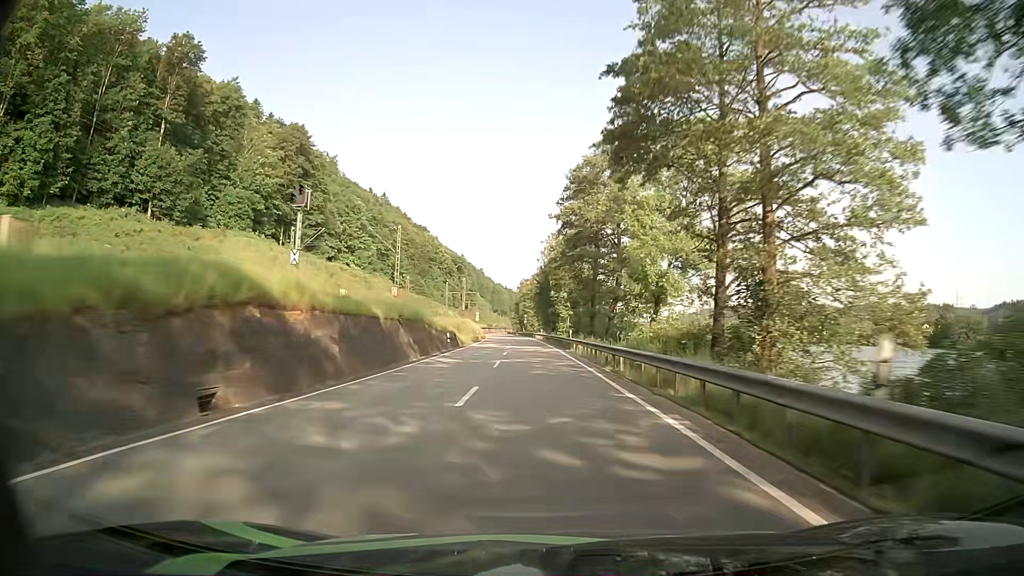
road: primary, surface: asphalt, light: Day
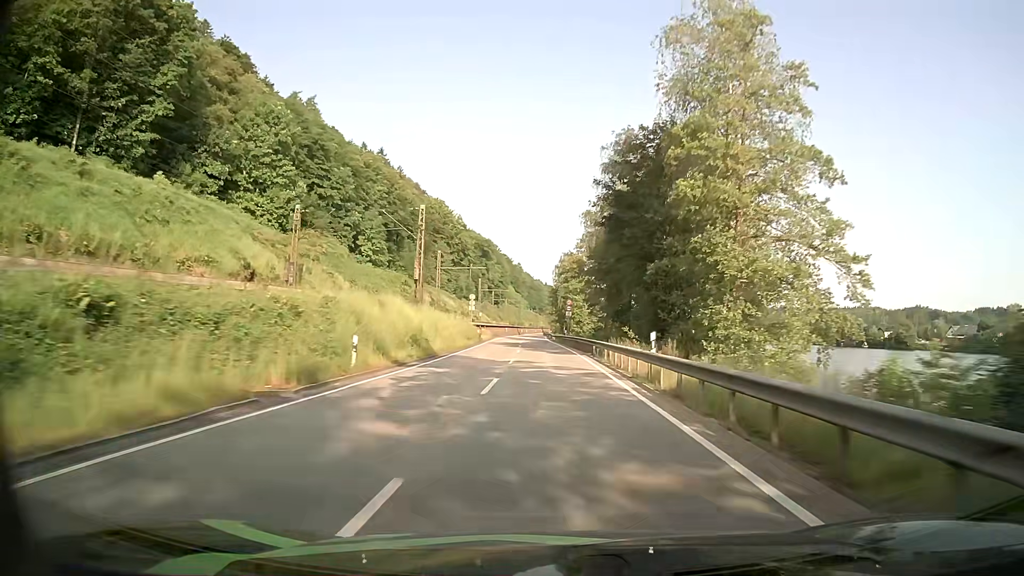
(-2.5, +69.8) m; -4°
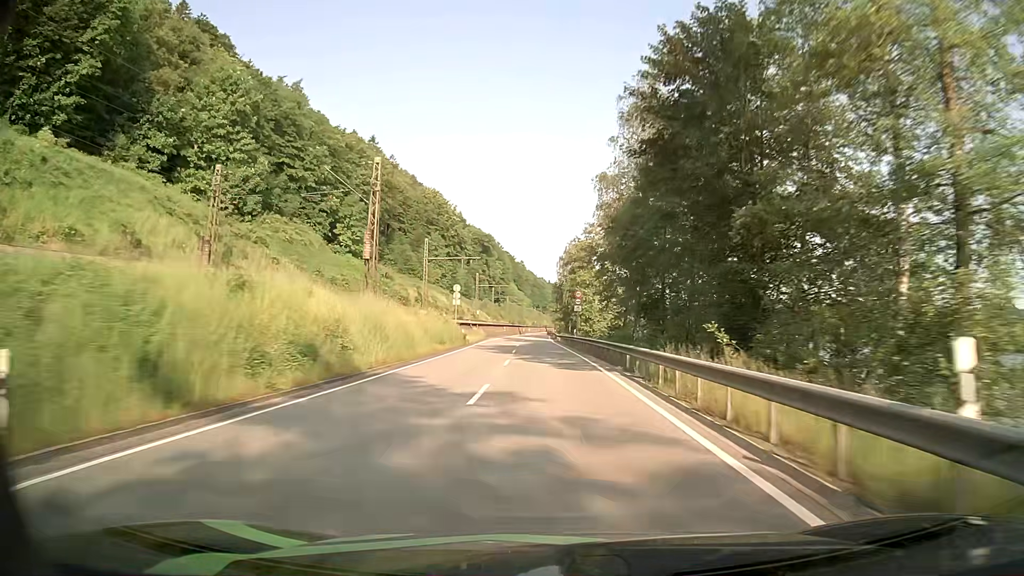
(0.0, +14.1) m; 0°
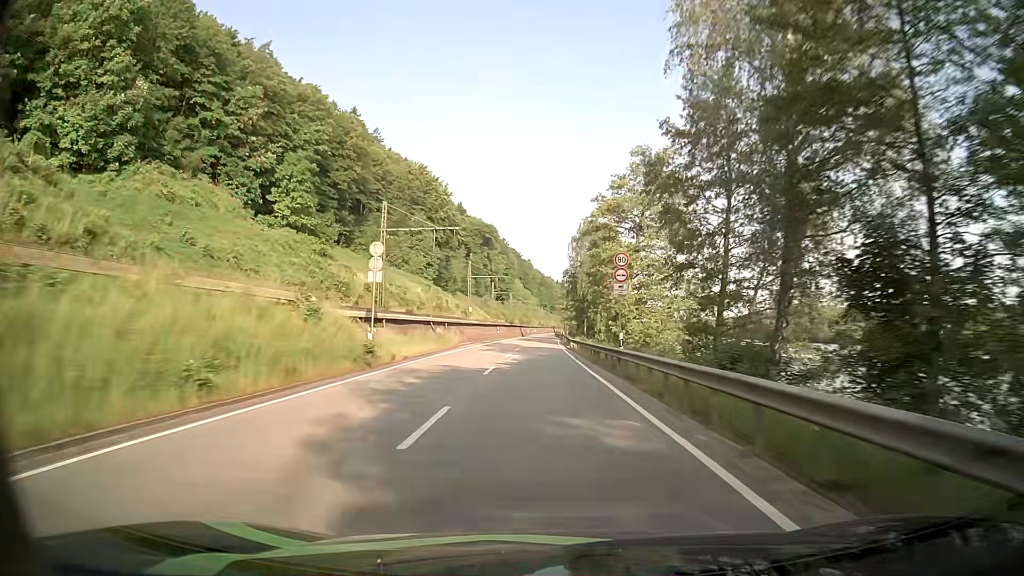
(-0.1, +28.2) m; -1°
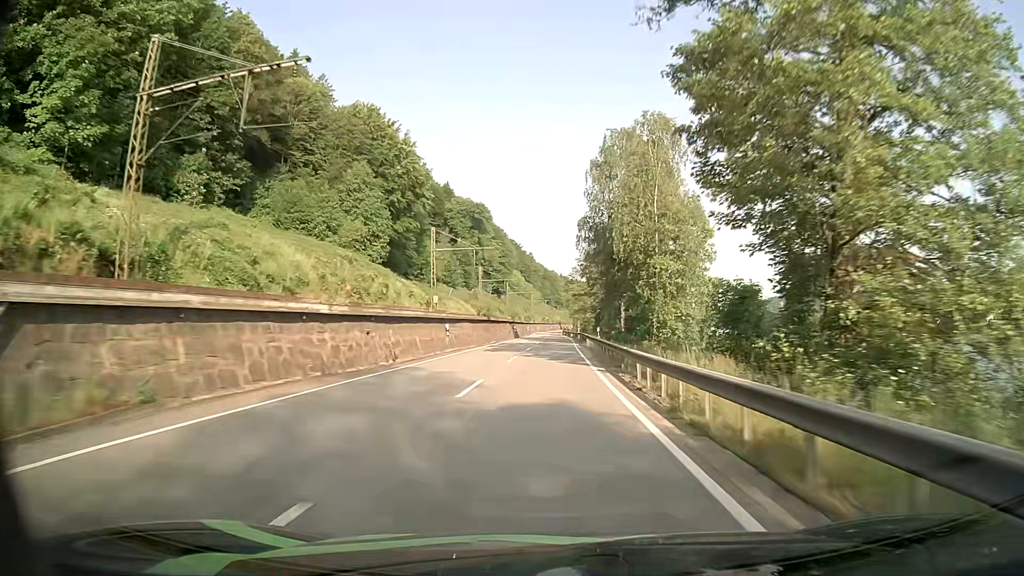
(-0.1, +42.4) m; 0°
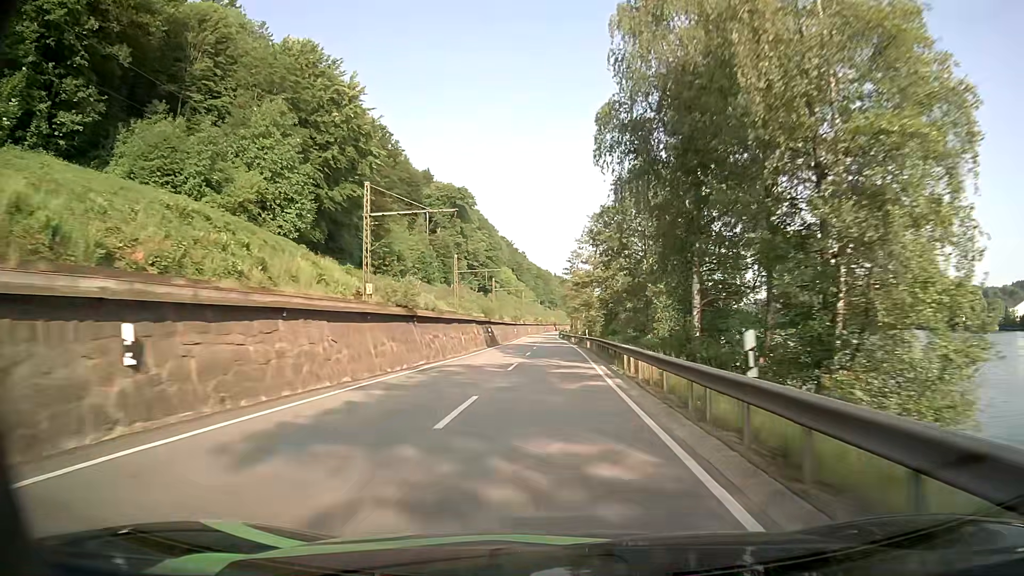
(+0.1, +28.0) m; +1°
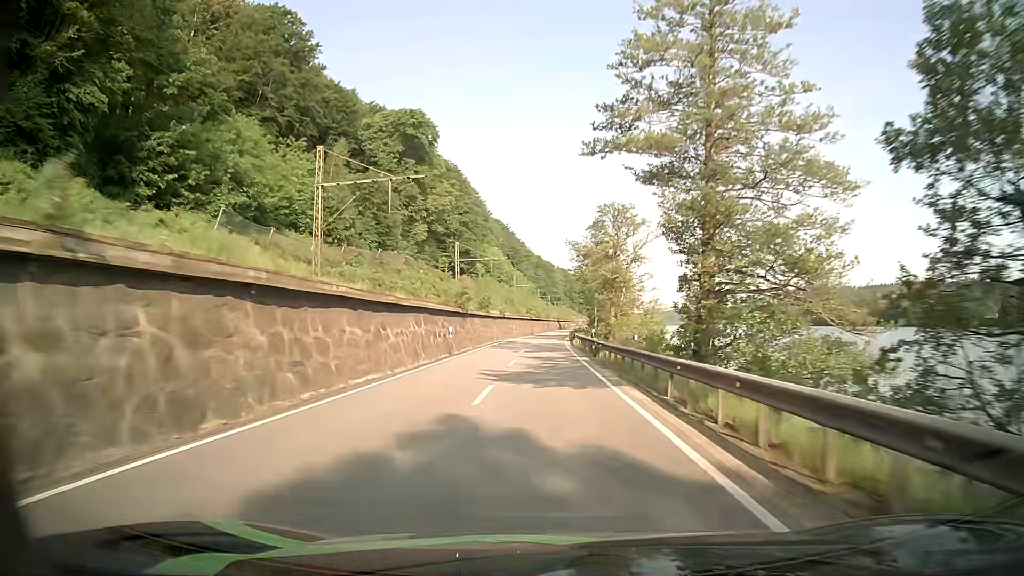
(+0.2, +68.5) m; -1°
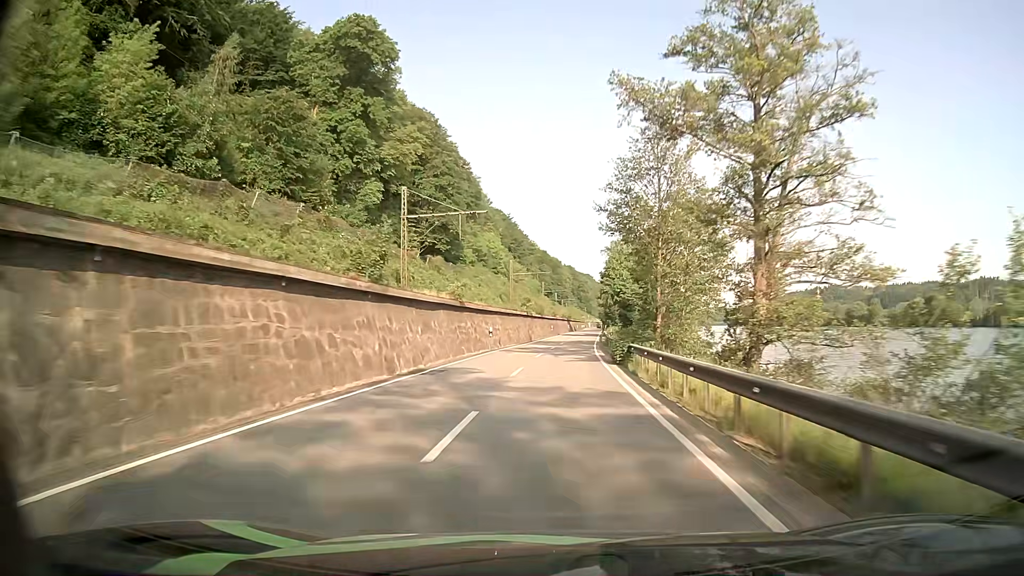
(0.0, +41.0) m; 0°
(0, +10) (0, +20) (+1, +30) (+1, +40) (+2, +50) (+3, +60) (+3, +70) (+4, +80) (+5, +90) (+6, +100) m
